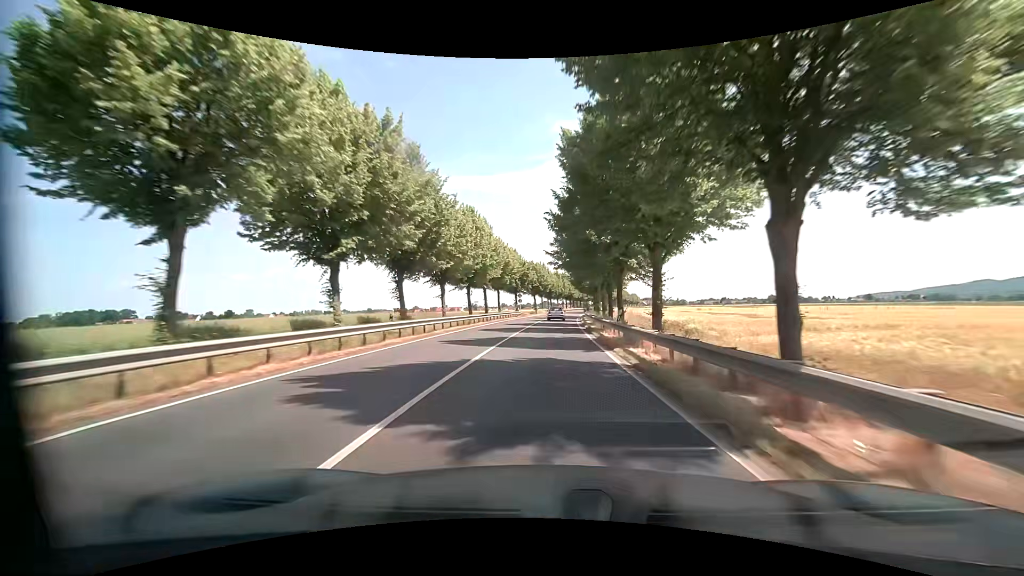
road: primary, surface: asphalt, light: Day
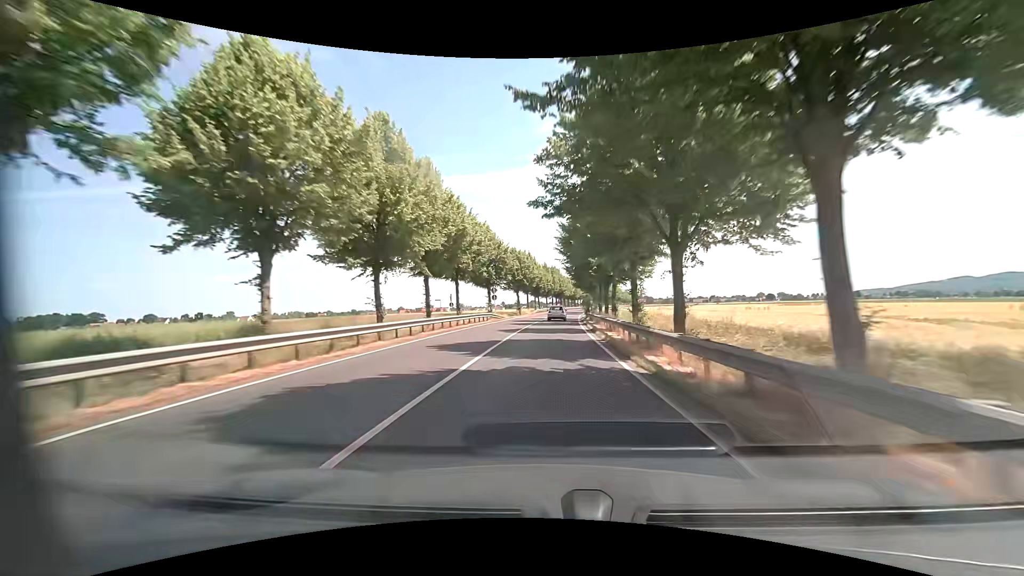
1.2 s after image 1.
(+0.5, +22.7) m; +1°
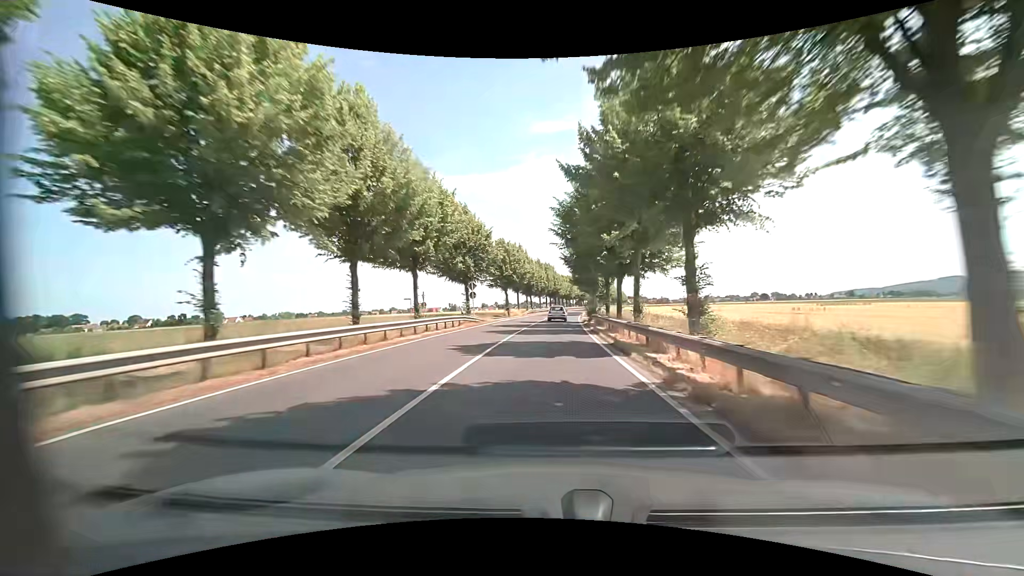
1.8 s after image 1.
(+0.1, +11.6) m; +2°
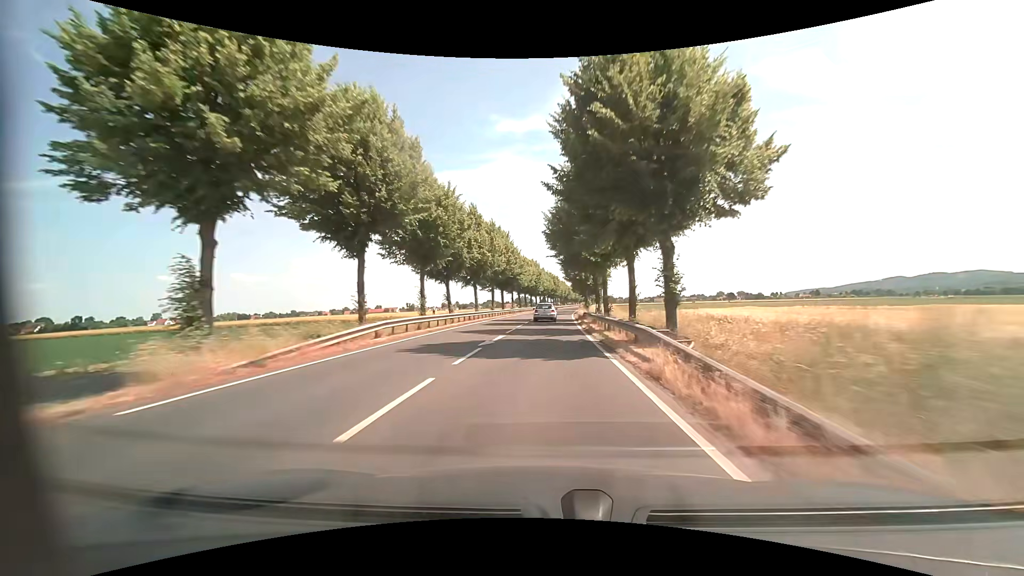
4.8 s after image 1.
(+1.3, +58.7) m; +3°
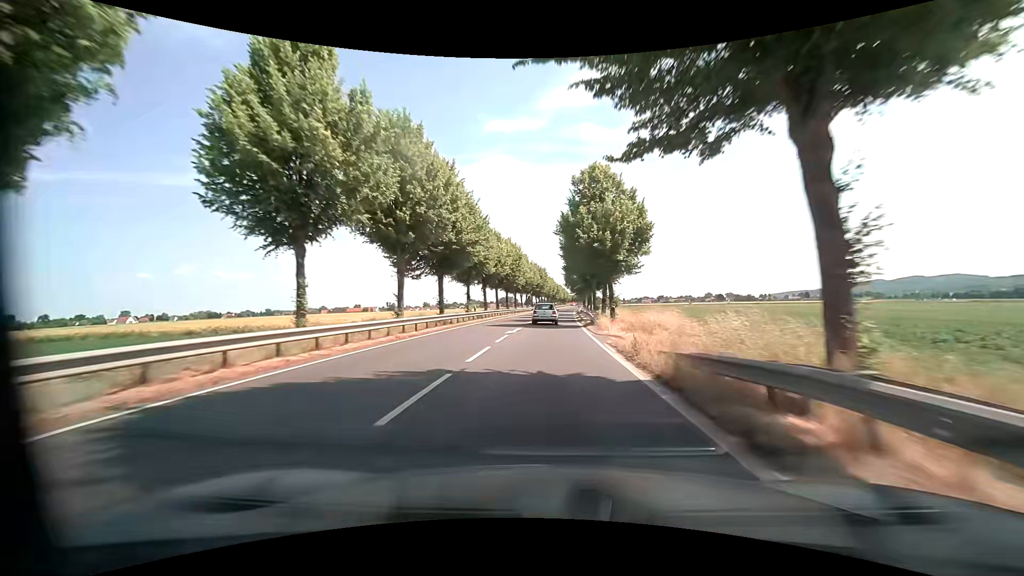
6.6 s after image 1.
(+0.4, +35.3) m; +2°
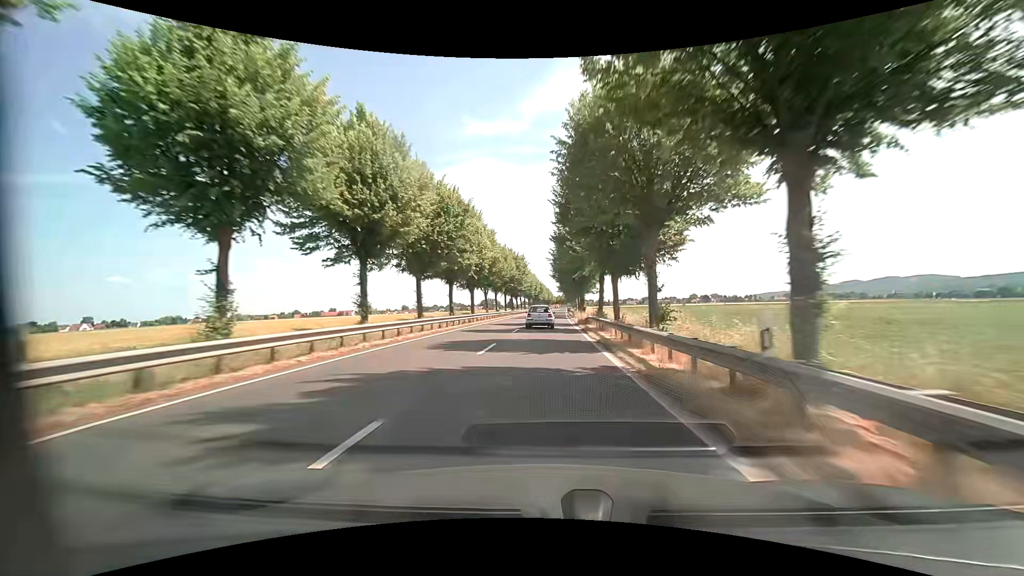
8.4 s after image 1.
(+0.7, +33.9) m; +2°
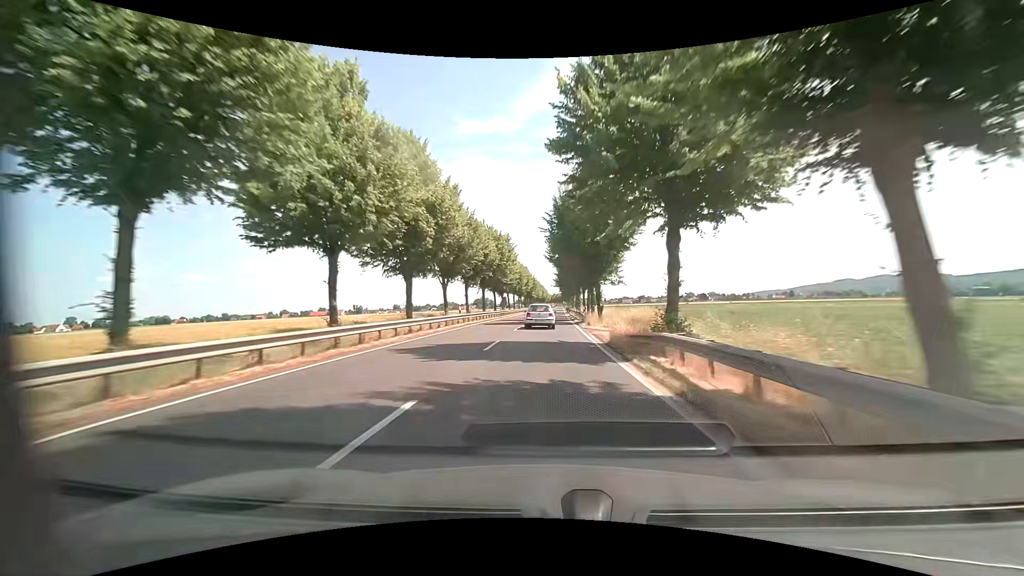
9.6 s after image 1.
(+0.2, +22.7) m; +1°
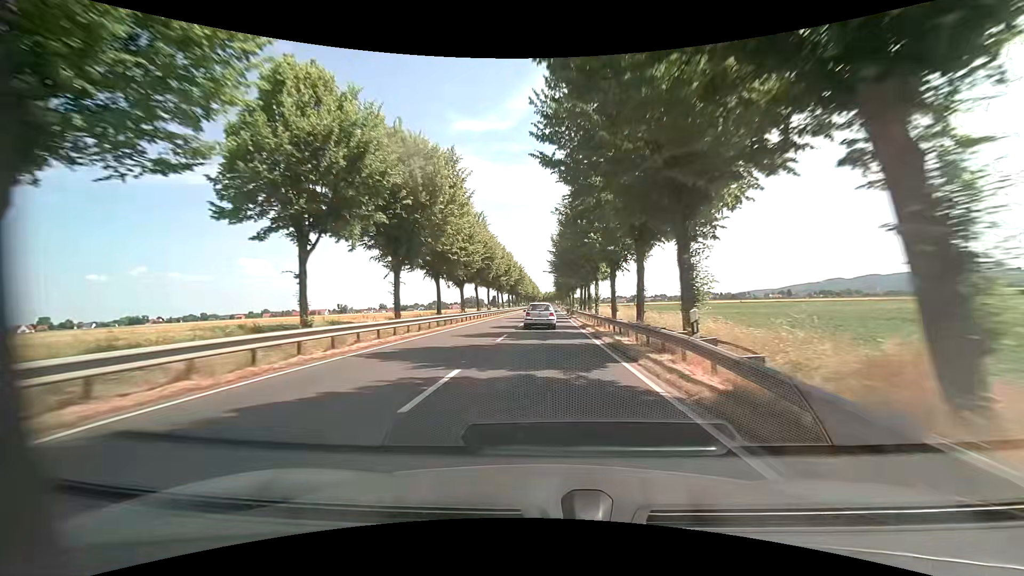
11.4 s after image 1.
(+0.4, +32.3) m; +2°
